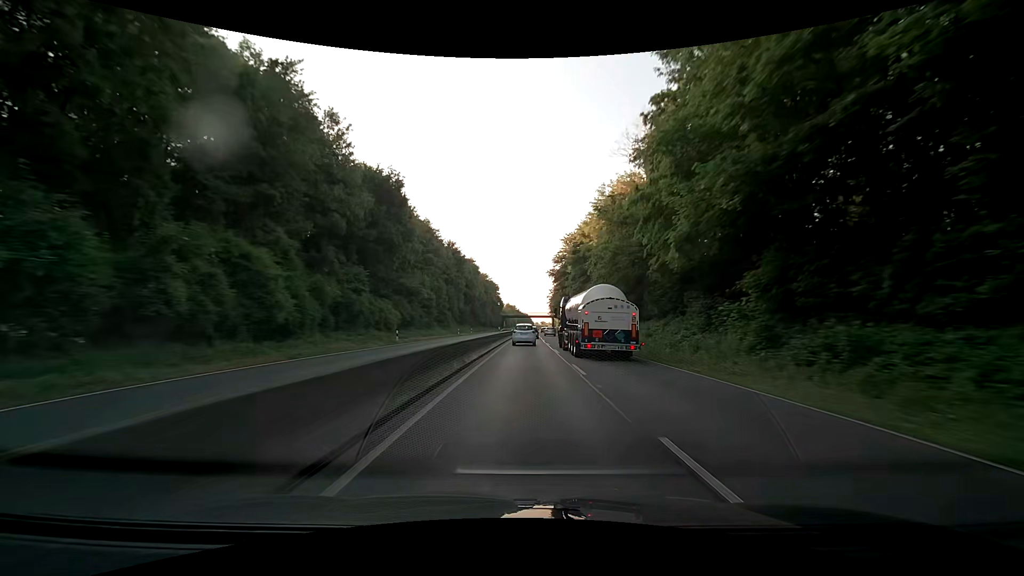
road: trunk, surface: asphalt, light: Day
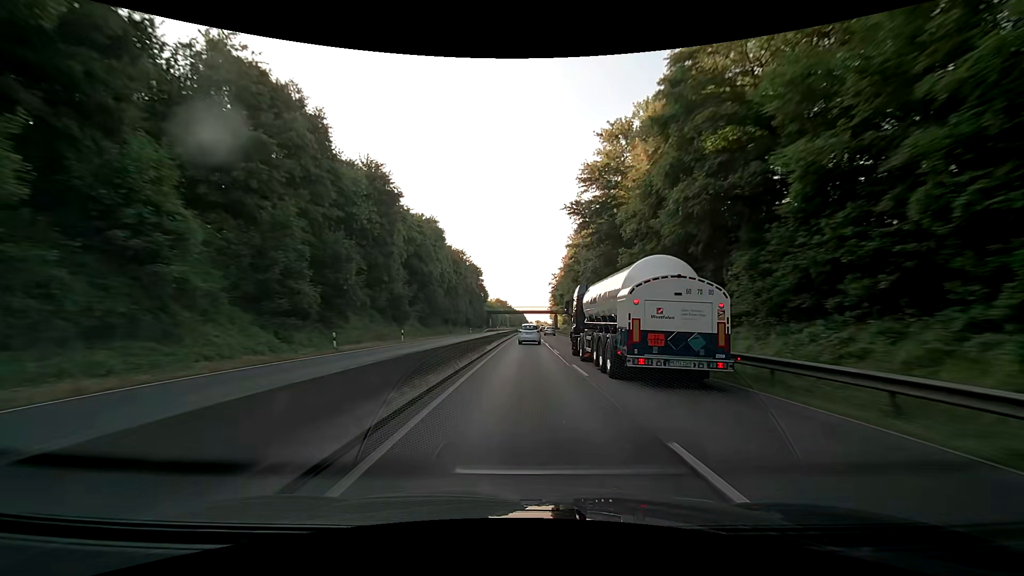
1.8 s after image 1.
(+0.4, +48.5) m; 0°
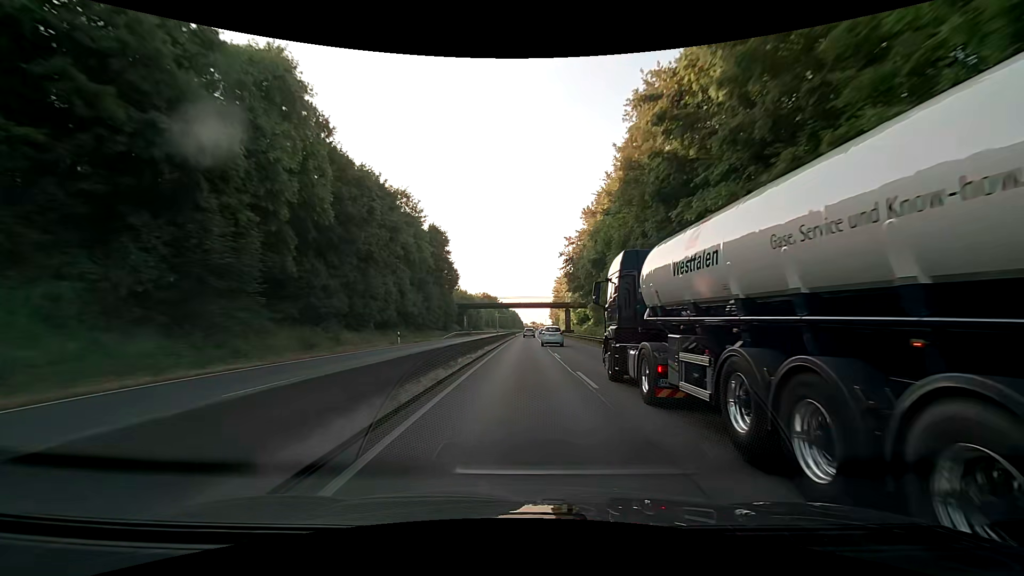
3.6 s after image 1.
(+0.9, +50.7) m; +1°
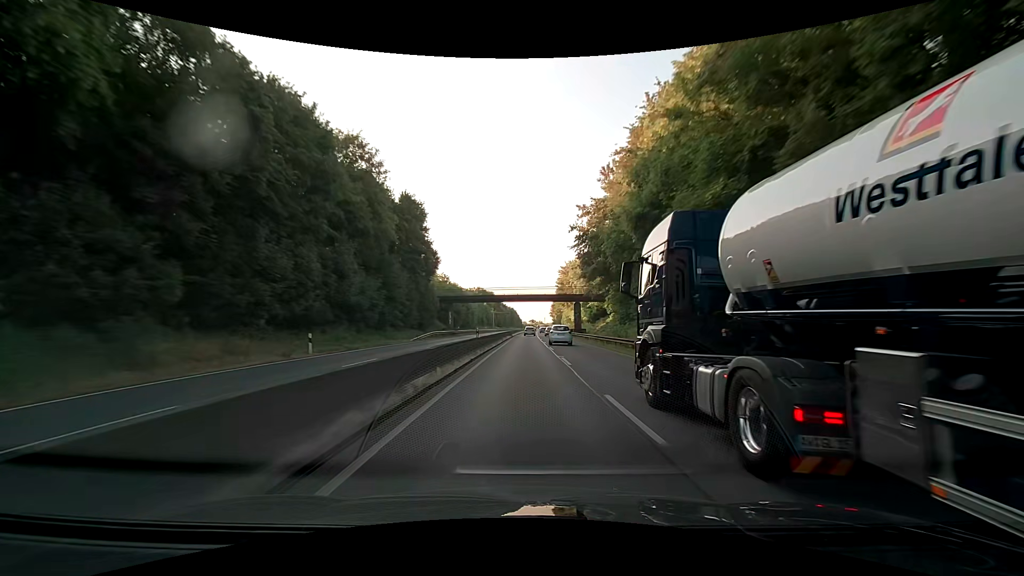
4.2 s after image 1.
(+0.2, +17.5) m; 0°
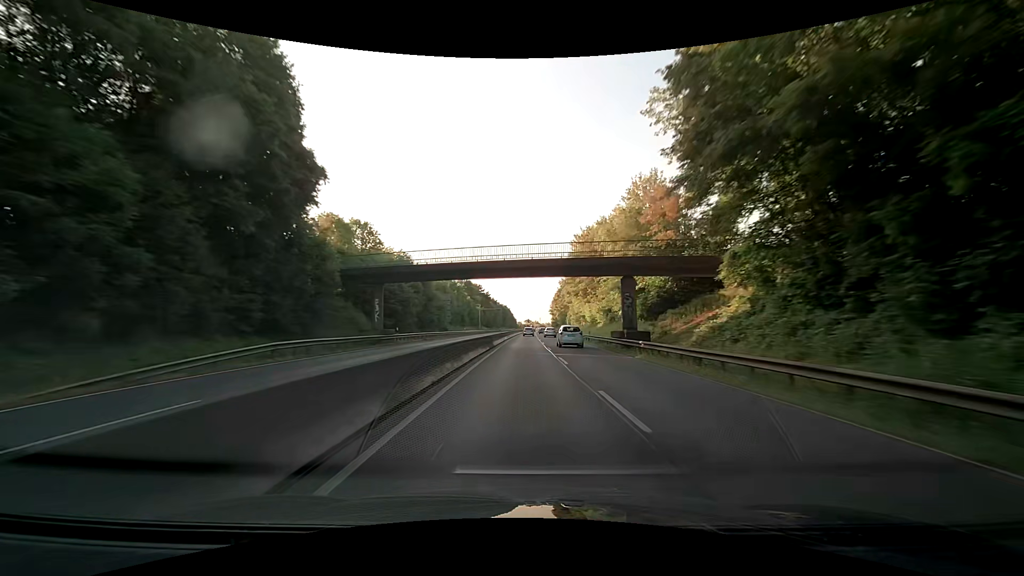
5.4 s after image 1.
(+0.3, +35.7) m; +1°
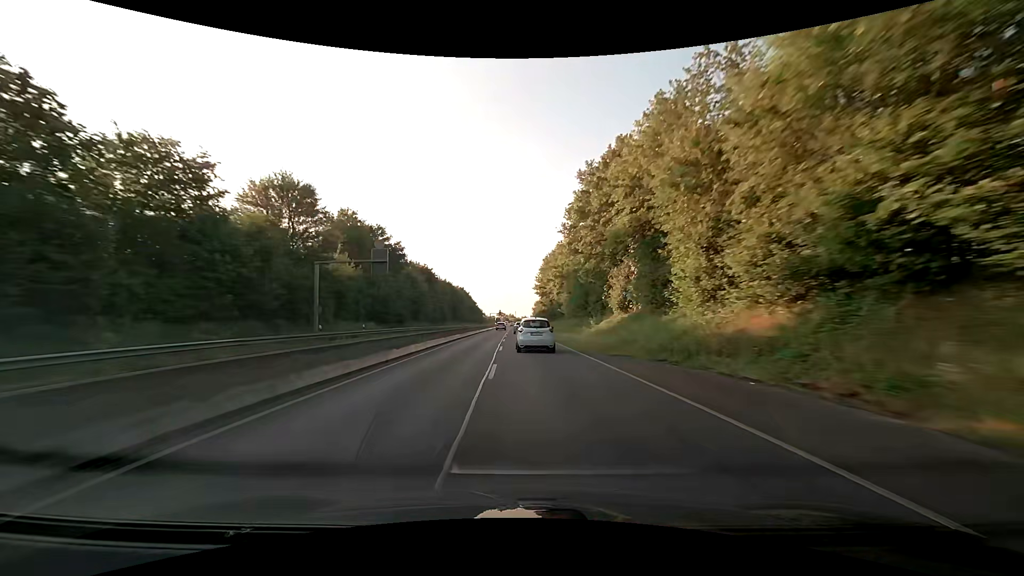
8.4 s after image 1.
(+2.6, +90.6) m; +3°
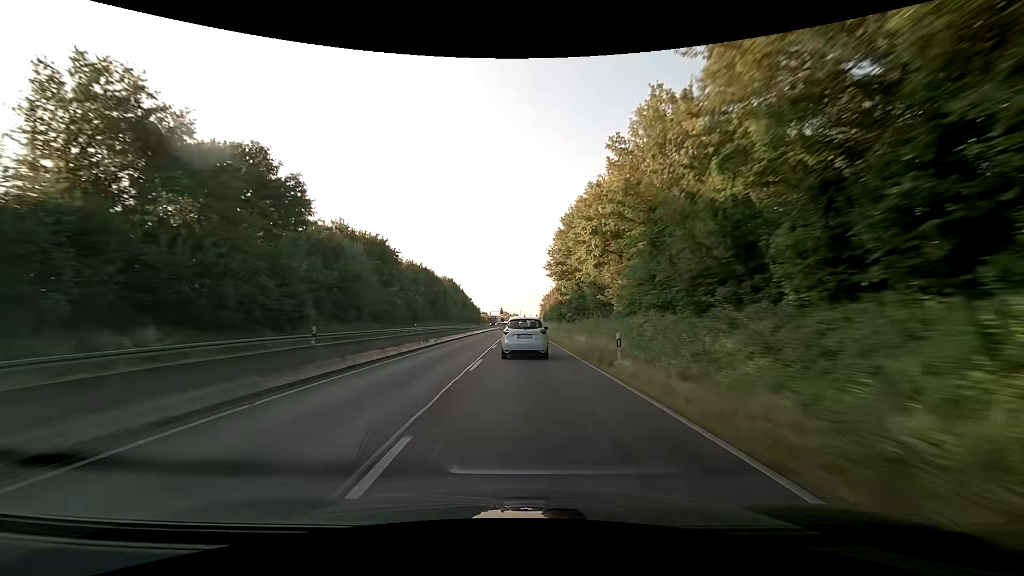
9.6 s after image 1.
(-0.2, +33.6) m; -1°
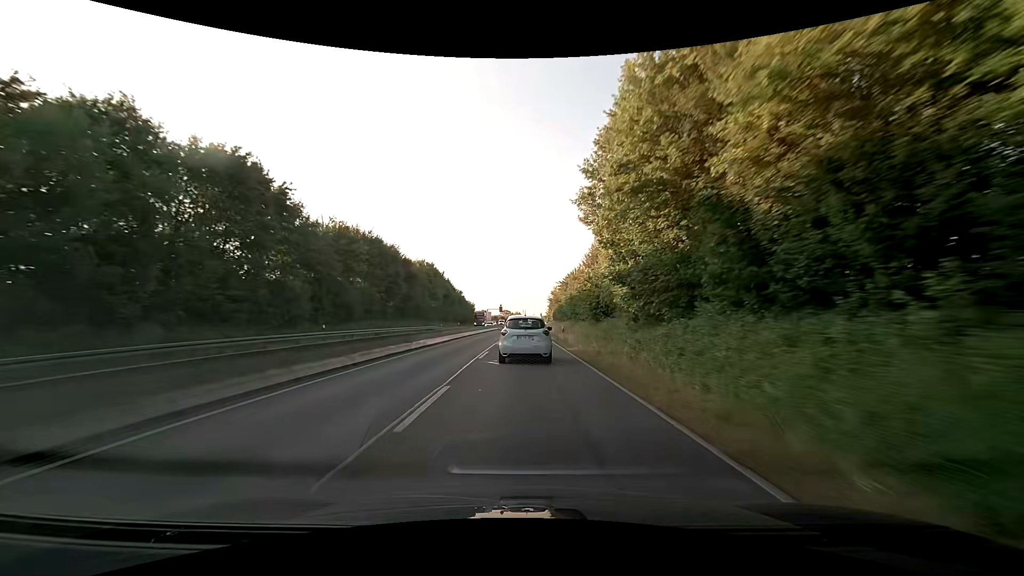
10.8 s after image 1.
(-0.2, +31.3) m; 0°
(0, +10) (0, +20) (0, +30) (0, +40) (0, +50) (0, +60) (0, +70) (0, +80) (+1, +90) (+1, +100) m
